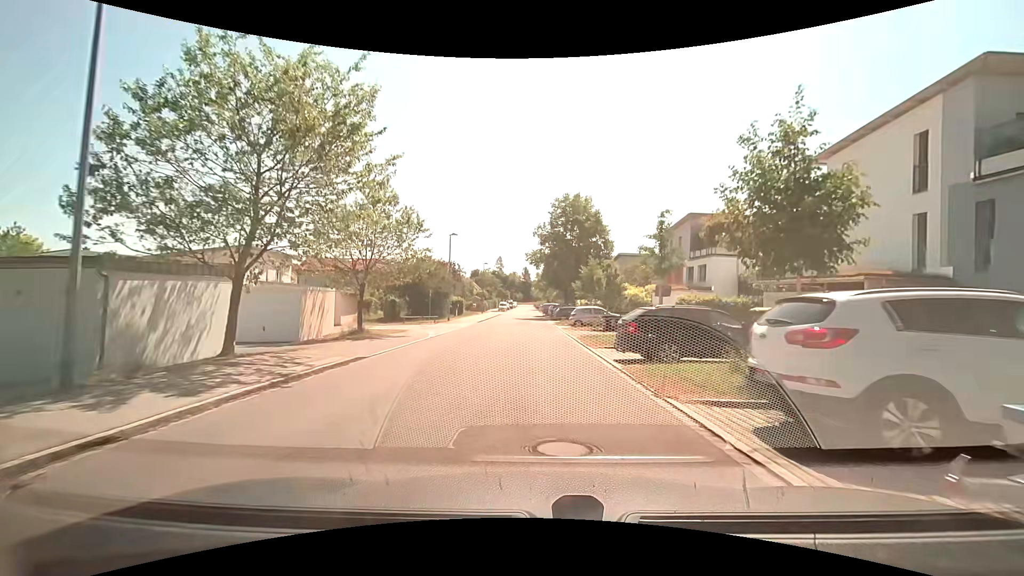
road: residential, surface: asphalt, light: Day
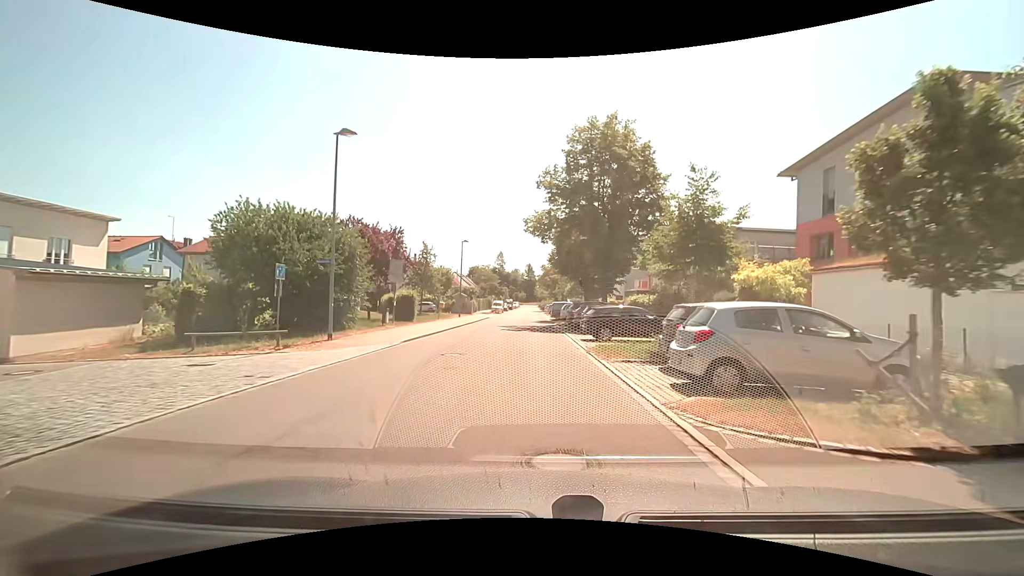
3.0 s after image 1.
(0.0, +25.8) m; -1°
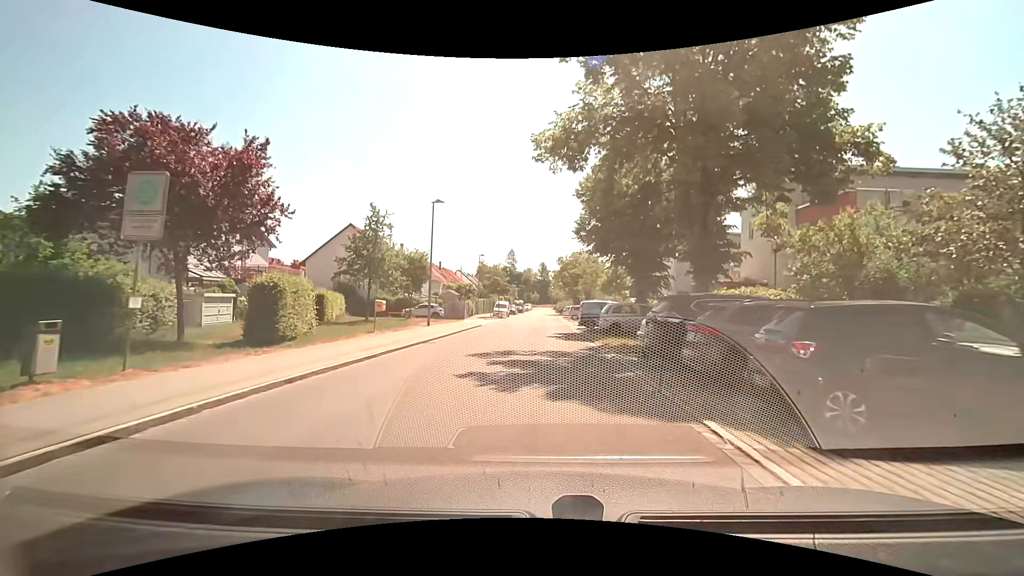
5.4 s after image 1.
(-0.2, +19.8) m; -1°
(0, +10) (0, +20) (0, +30) (0, +40) (+1, +50) (+1, +60) (+1, +70) (+1, +80) (+1, +90) (+1, +100) m
